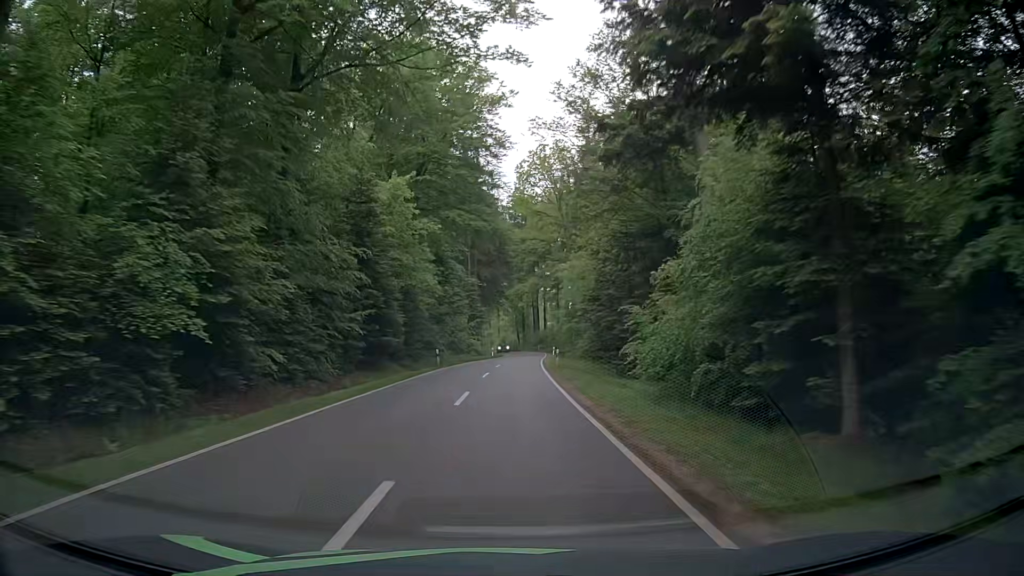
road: tertiary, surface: asphalt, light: Day
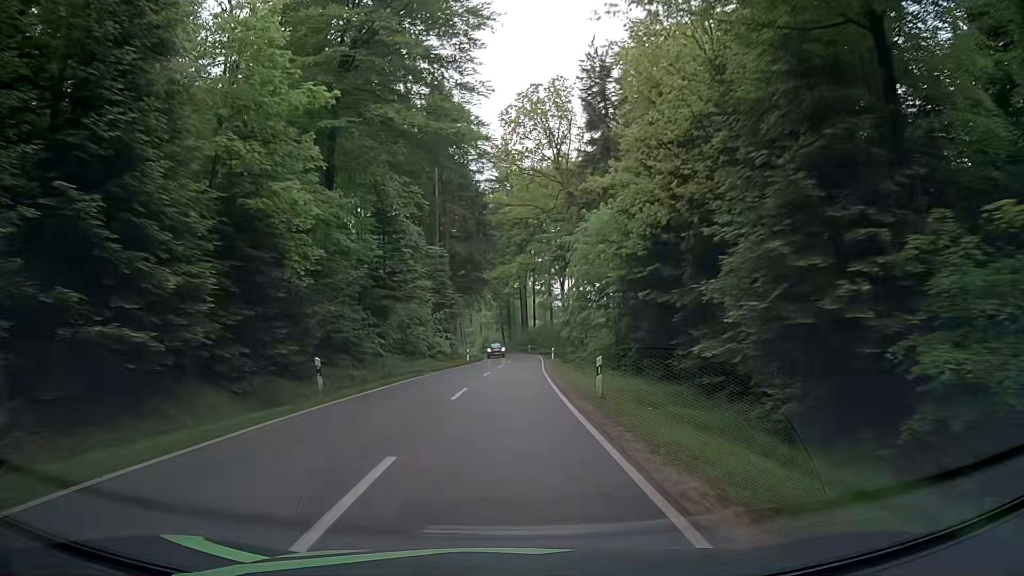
(+0.4, +22.7) m; +1°
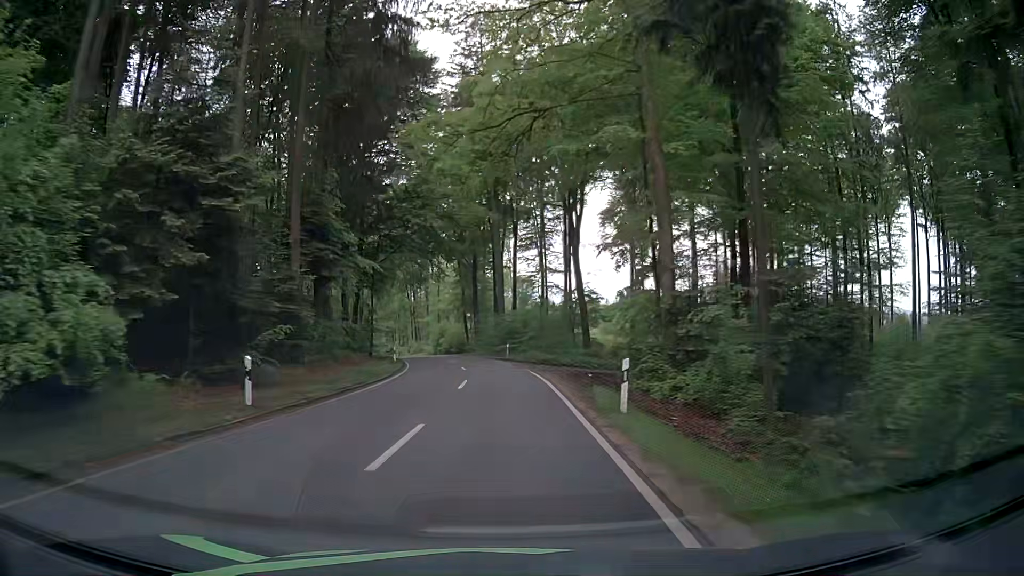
(+1.4, +45.3) m; +2°
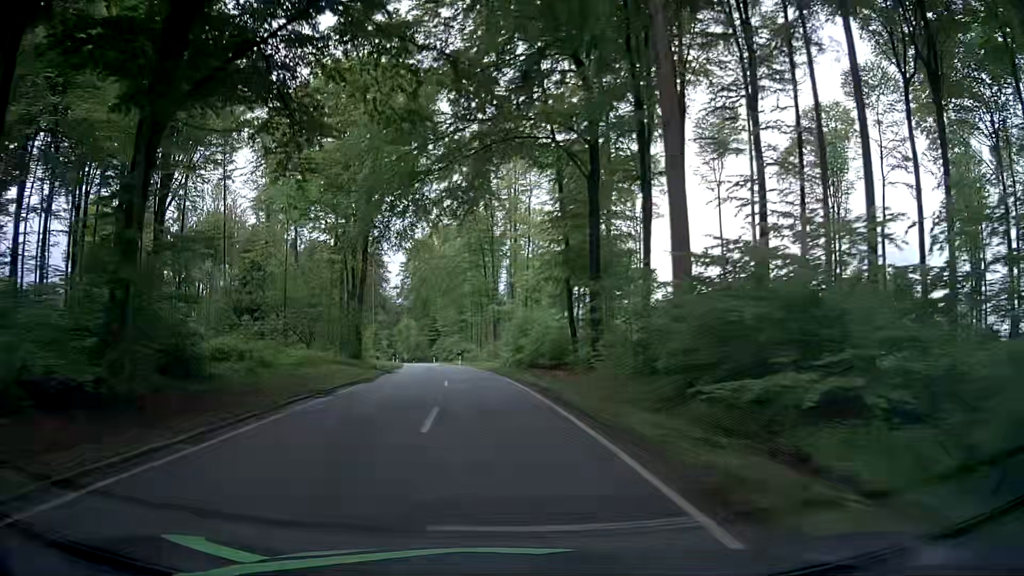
(-2.4, +45.1) m; -8°
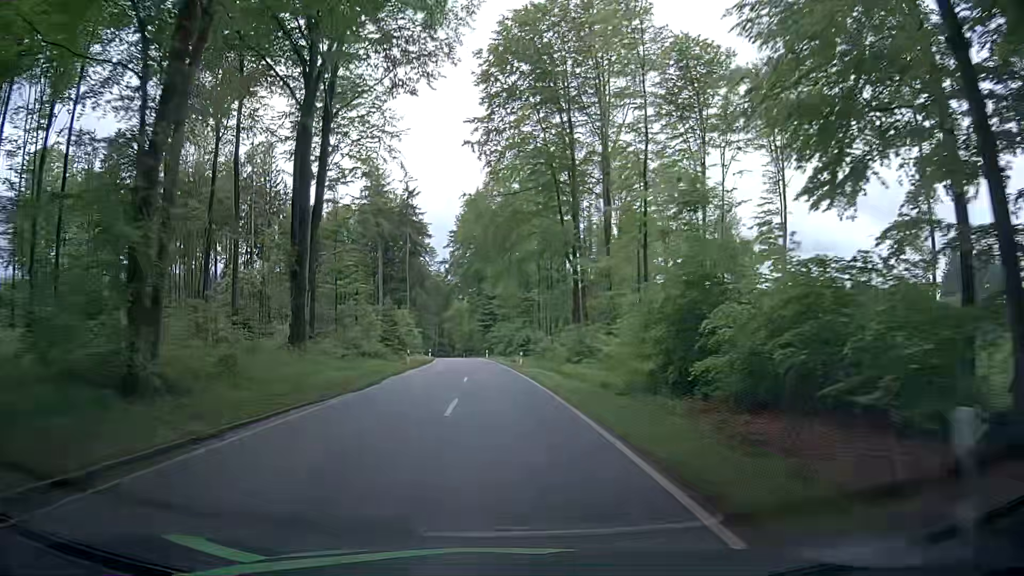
(-1.7, +33.8) m; -6°
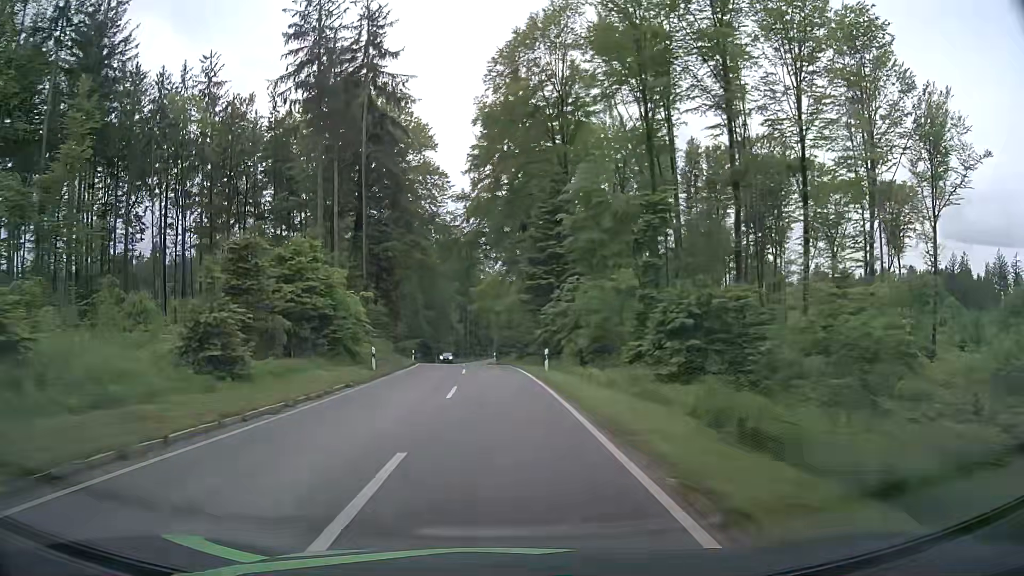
(-1.8, +56.6) m; -4°
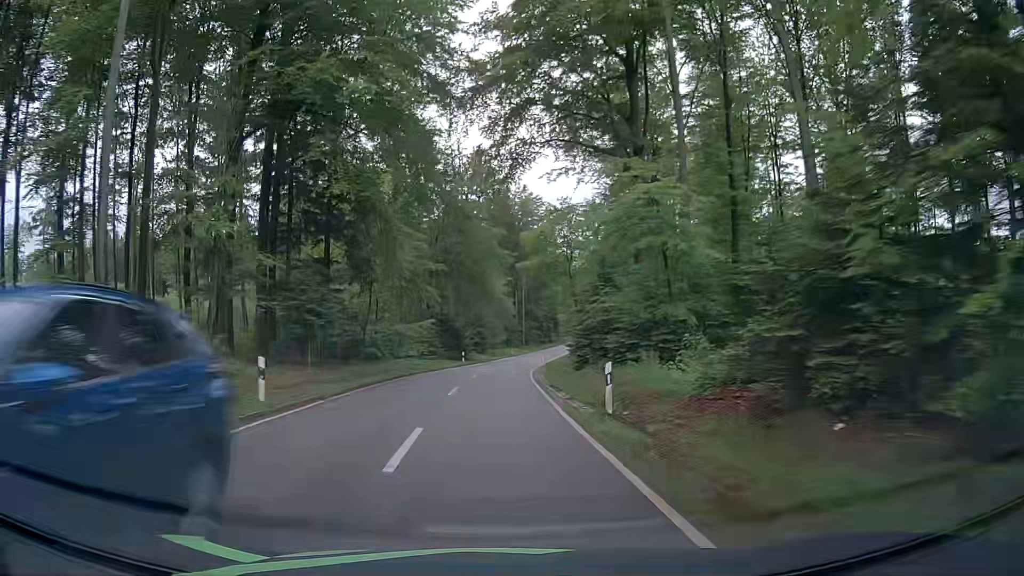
(-1.4, +45.1) m; -5°
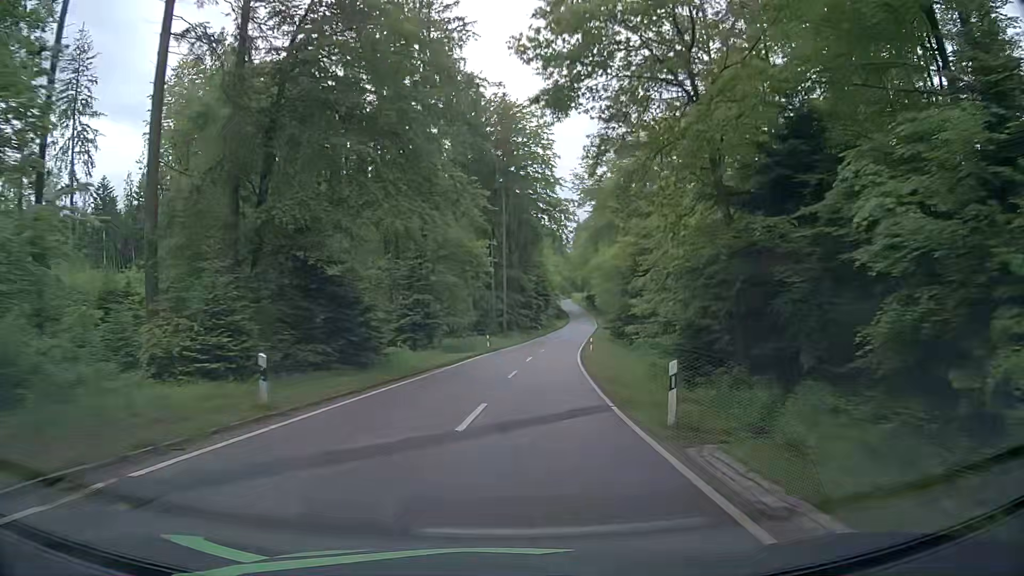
(0.0, +45.3) m; +2°
(0, +10) (+1, +20) (+2, +30) (+3, +40) (+4, +50) (+6, +60) (+7, +70) (+9, +79) (+10, +89) (+12, +99) m
